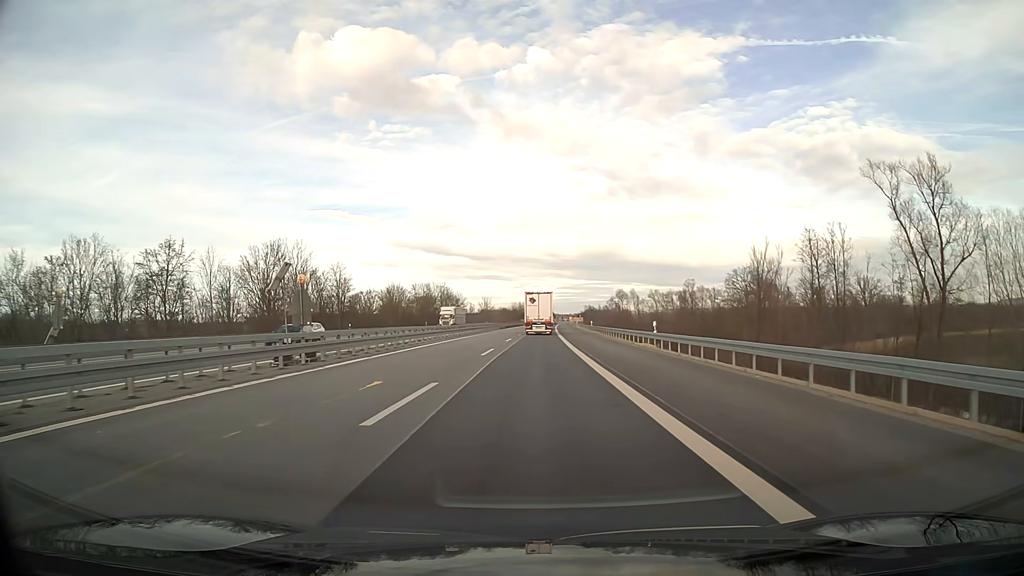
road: motorway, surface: asphalt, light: Day
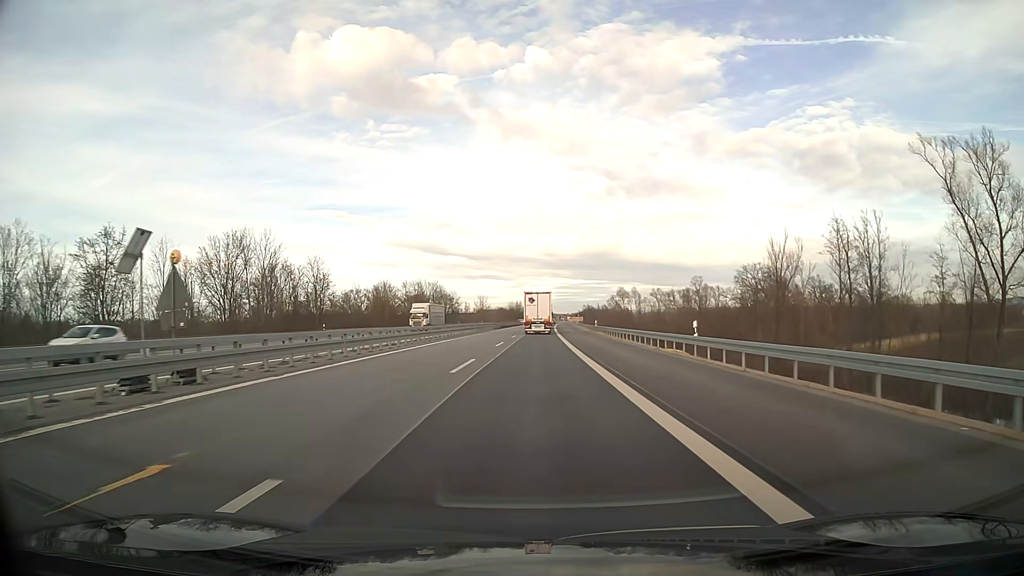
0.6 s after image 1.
(0.0, +9.1) m; 0°
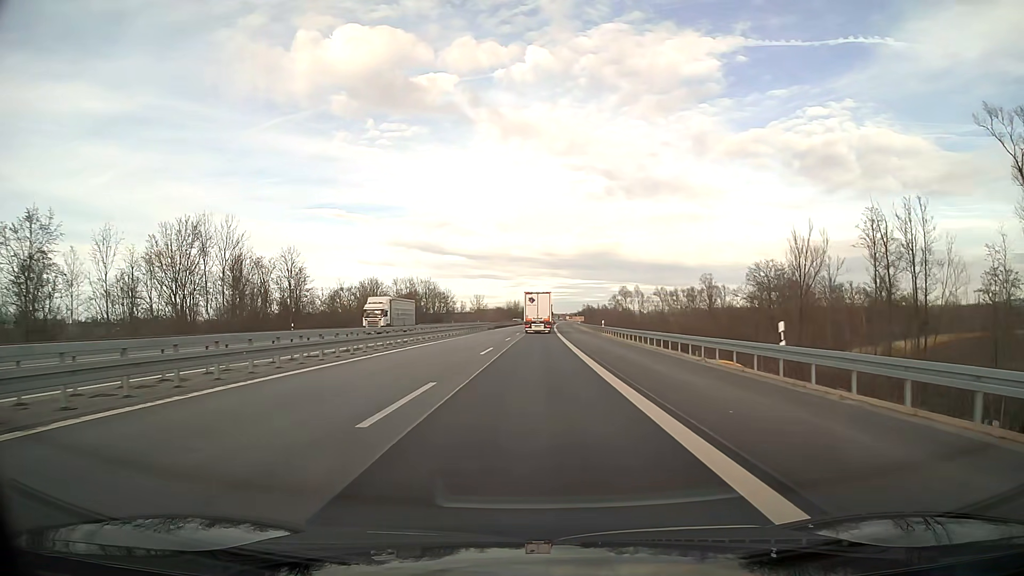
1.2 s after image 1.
(0.0, +9.1) m; 0°
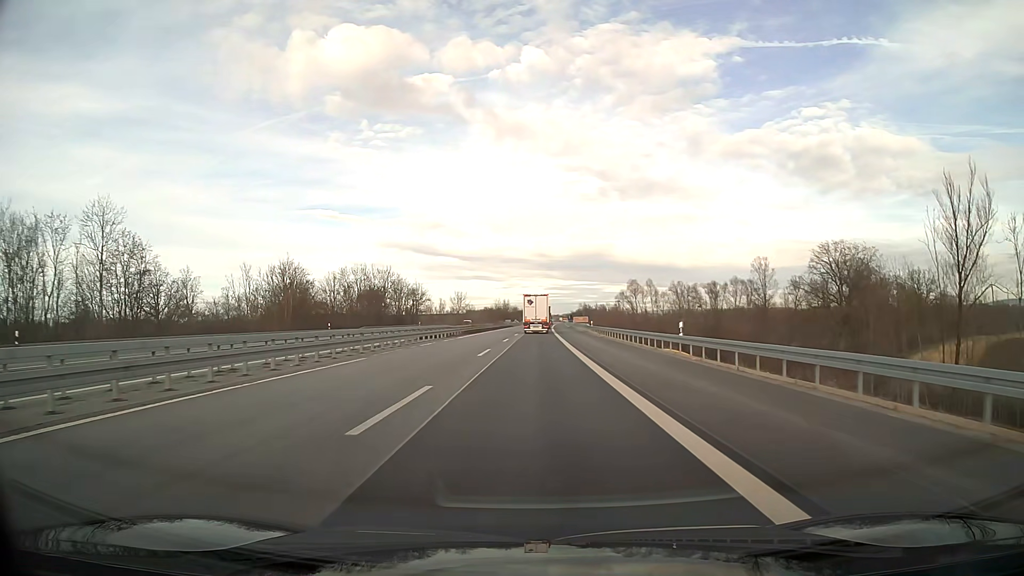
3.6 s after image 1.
(+0.2, +36.6) m; +1°
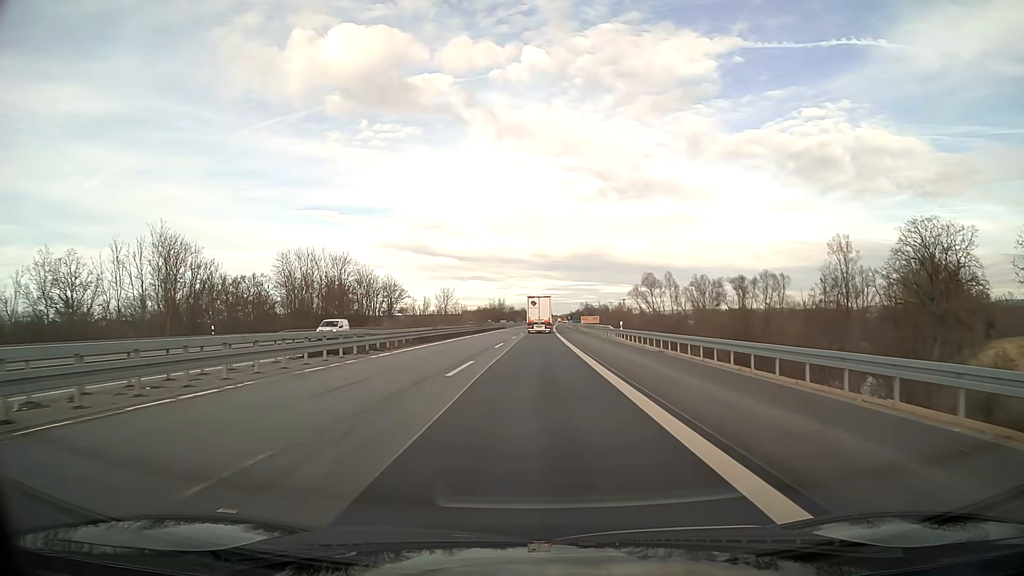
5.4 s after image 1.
(+0.1, +27.3) m; 0°
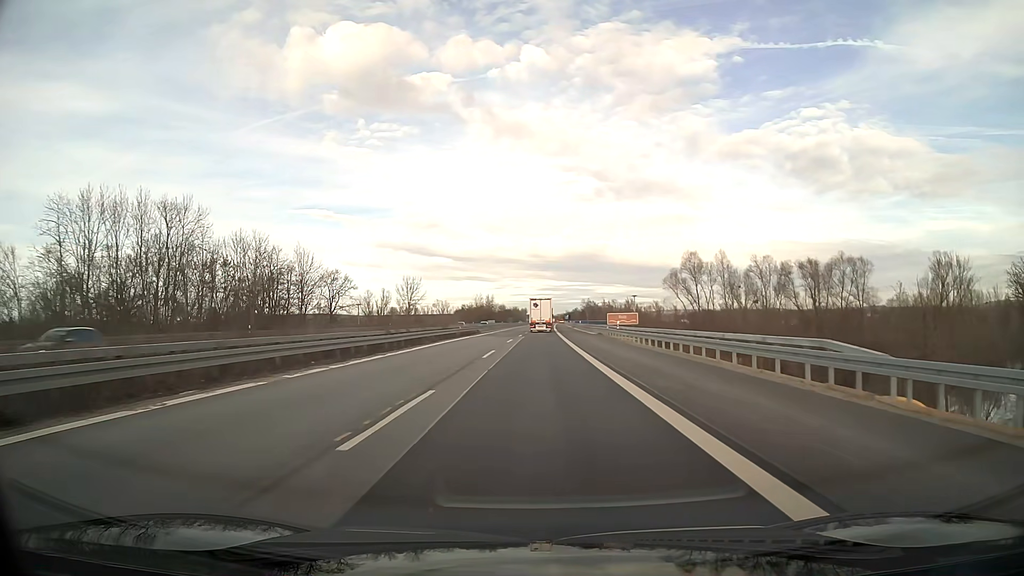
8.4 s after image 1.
(+0.2, +45.7) m; +1°
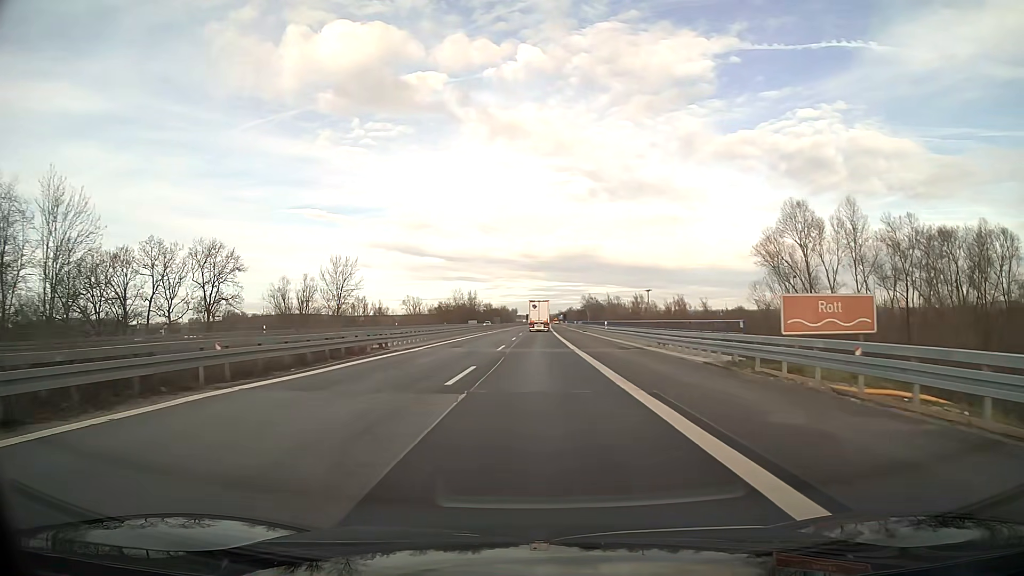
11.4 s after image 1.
(+0.3, +45.7) m; +1°
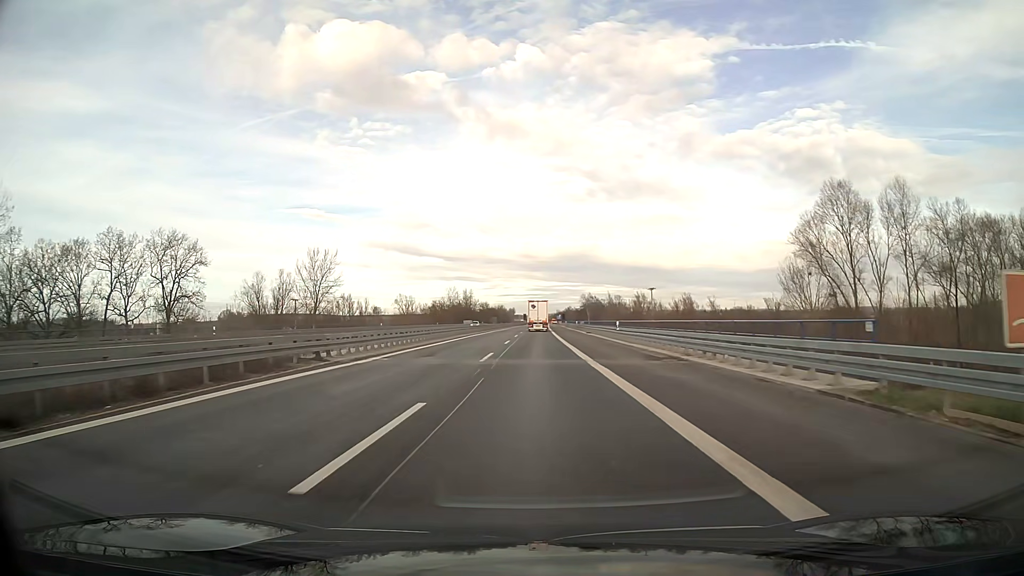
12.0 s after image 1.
(0.0, +9.1) m; 0°
